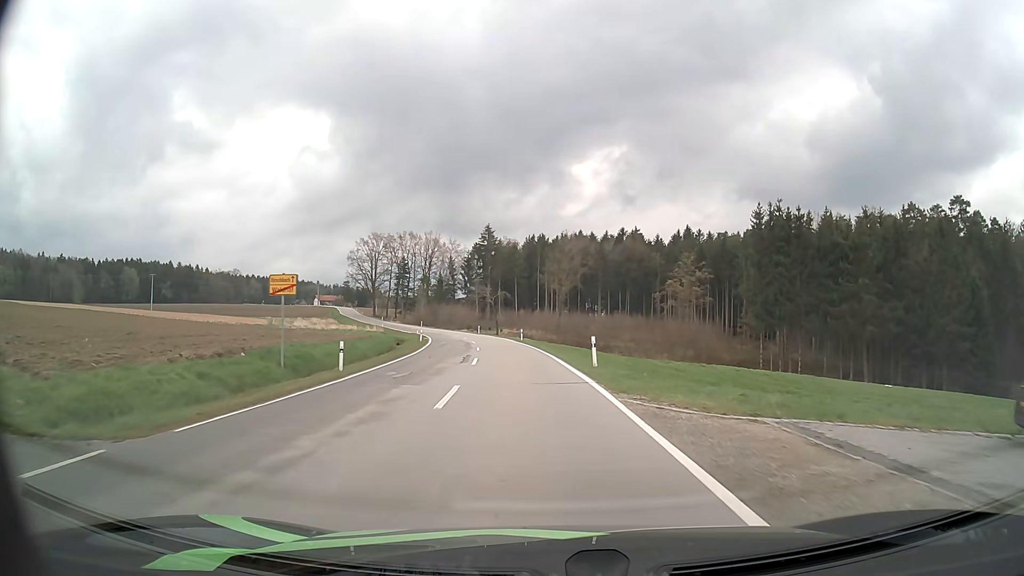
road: tertiary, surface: asphalt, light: Day
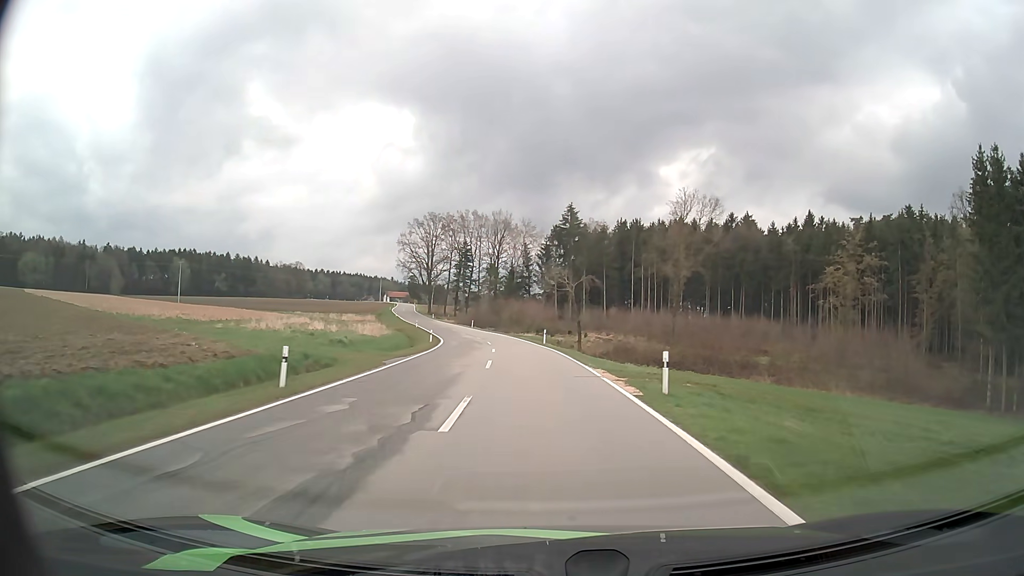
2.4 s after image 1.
(-2.5, +36.7) m; -7°
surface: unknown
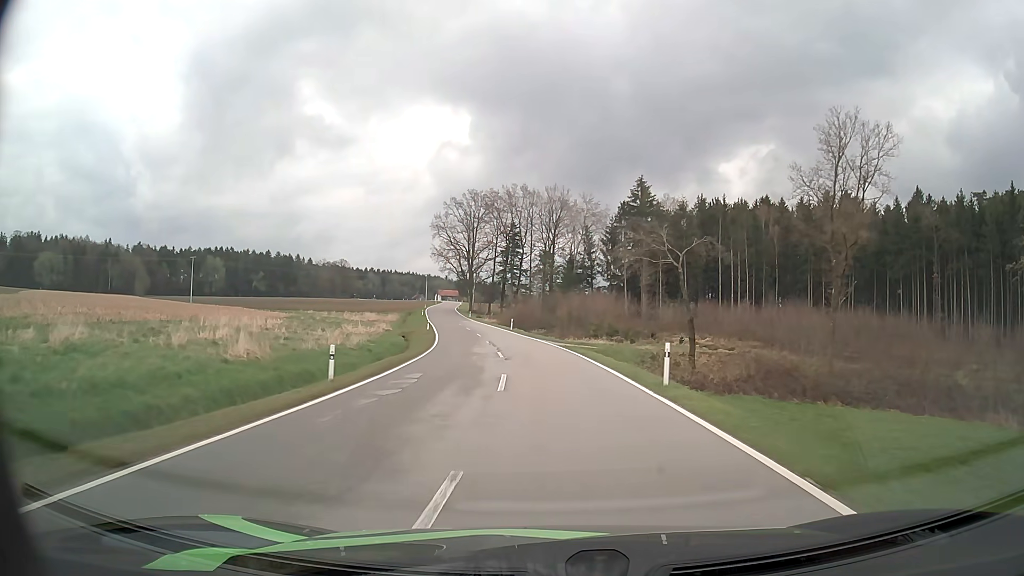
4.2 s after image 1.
(-1.3, +29.0) m; -5°
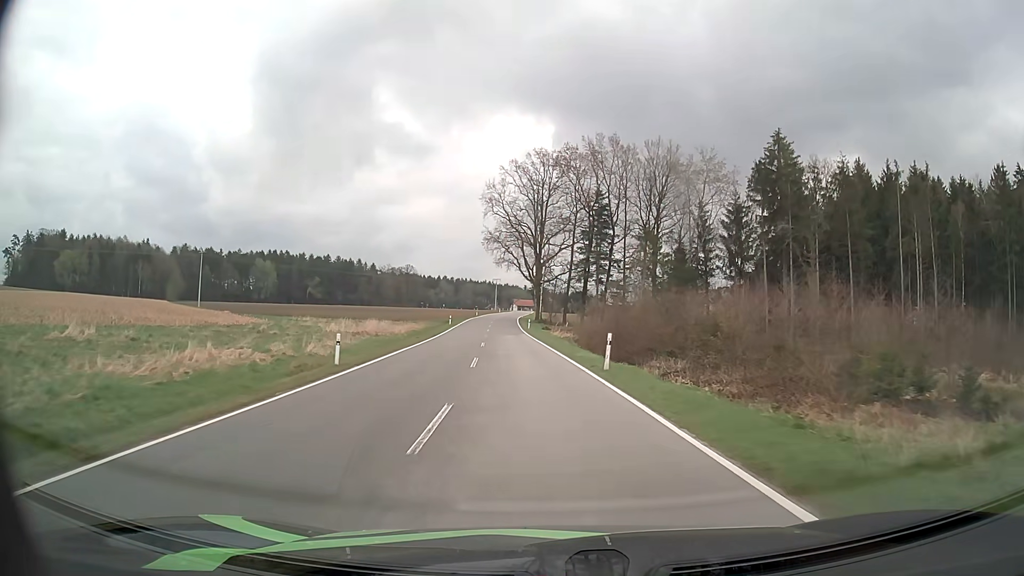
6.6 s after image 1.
(-2.2, +40.8) m; -7°
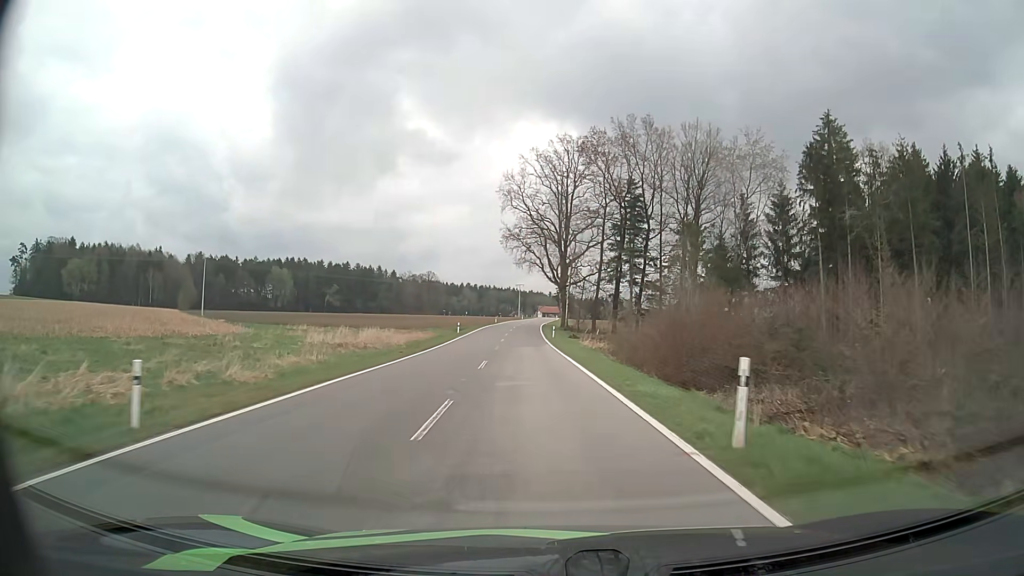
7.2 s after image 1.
(-0.2, +10.6) m; -2°
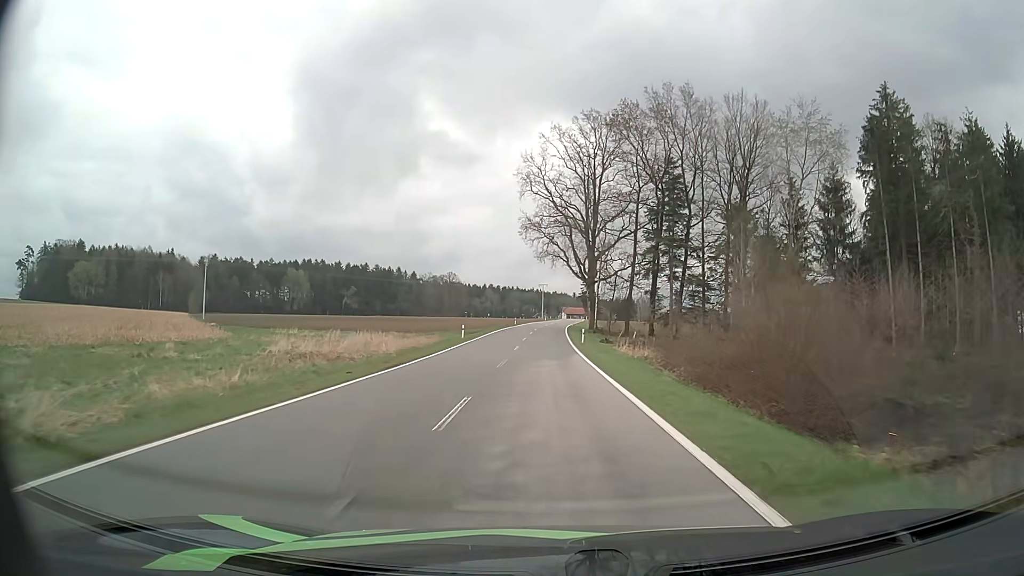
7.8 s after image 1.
(-0.2, +10.7) m; -2°
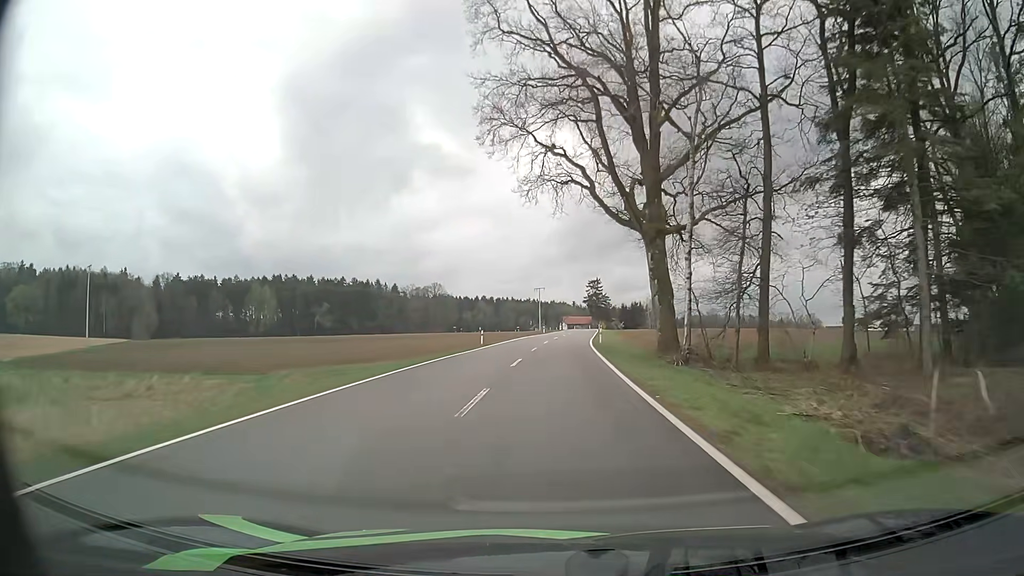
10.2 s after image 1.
(-0.3, +44.4) m; 0°
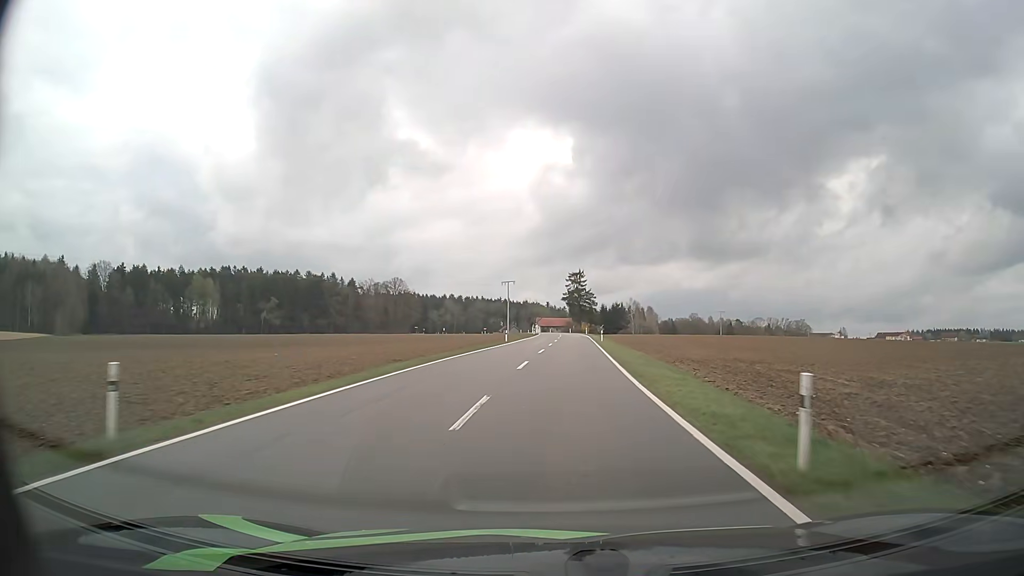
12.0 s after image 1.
(+0.5, +34.9) m; +2°
(0, +10) (0, +20) (+1, +30) (+1, +40) (+2, +50) (+2, +60) (+3, +70) (+3, +80) (+3, +90) (+3, +100) m
